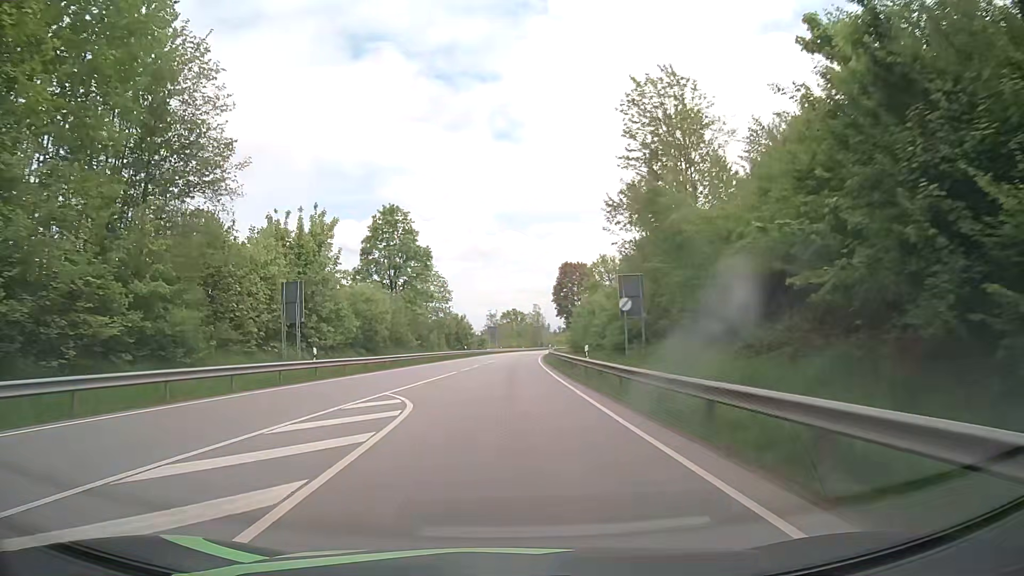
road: primary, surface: asphalt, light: Day
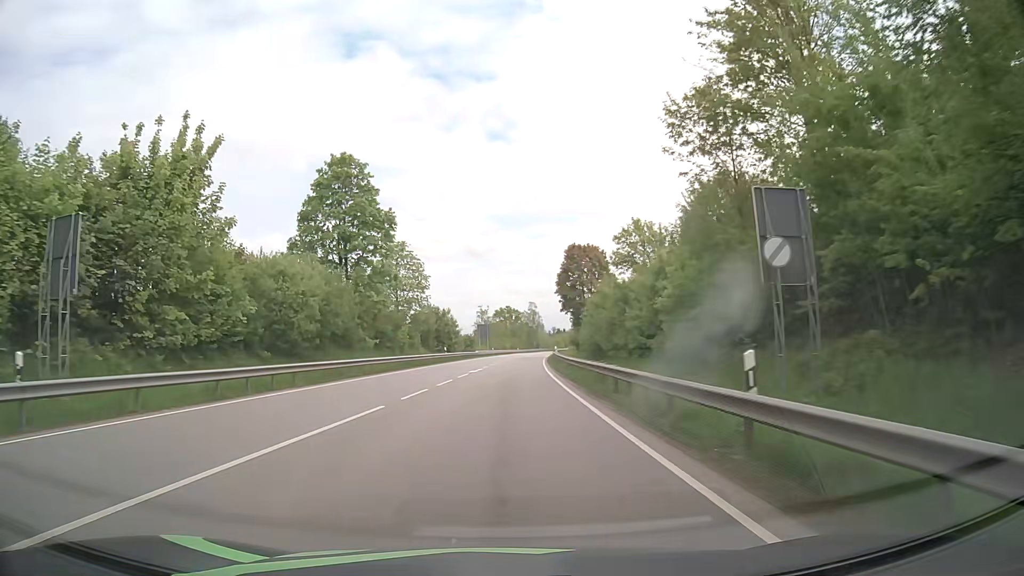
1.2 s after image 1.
(+0.1, +18.7) m; +1°
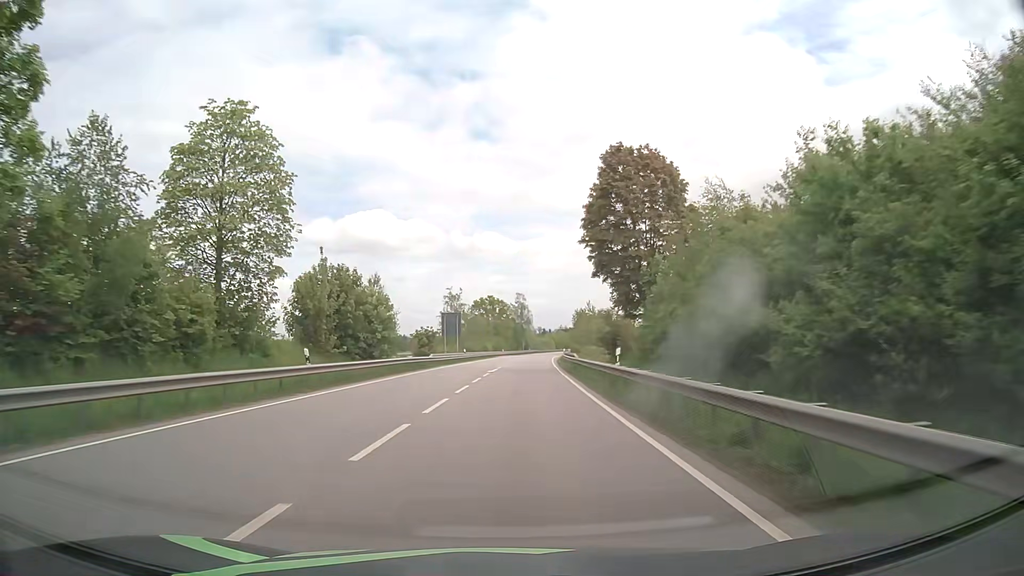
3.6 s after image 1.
(+0.4, +39.7) m; +2°
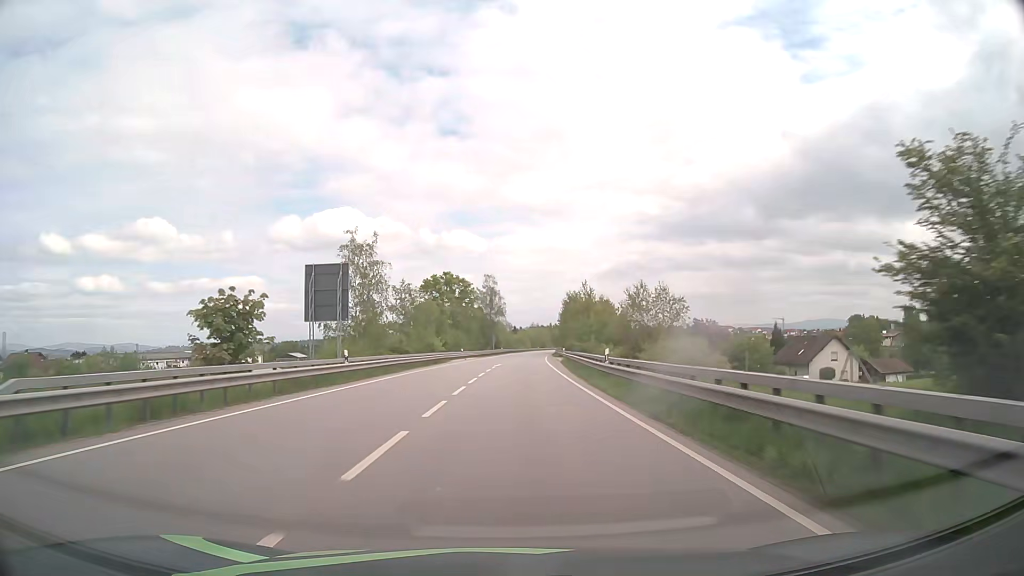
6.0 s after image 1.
(+0.6, +43.4) m; +2°
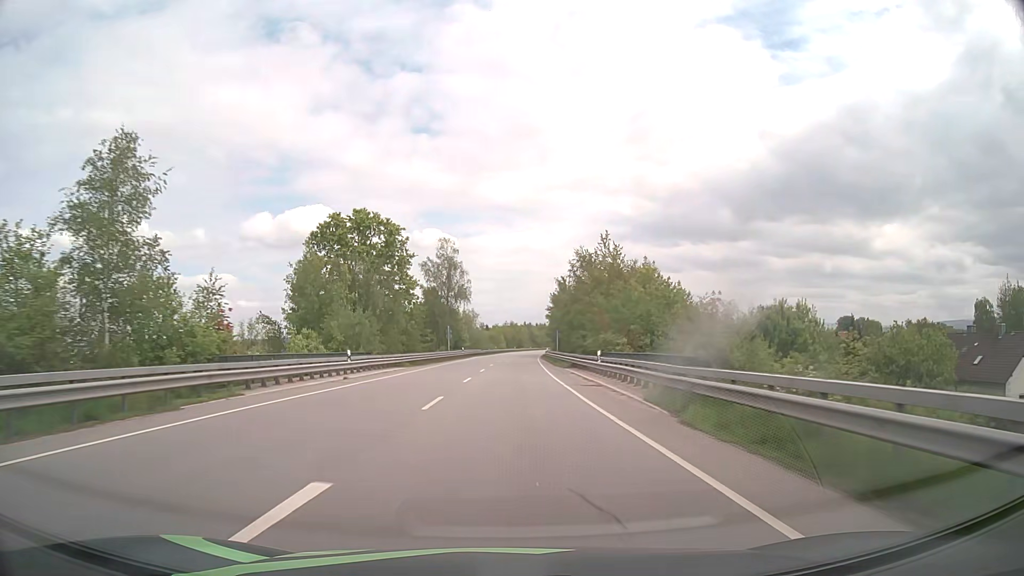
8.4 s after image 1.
(+1.1, +47.2) m; +3°
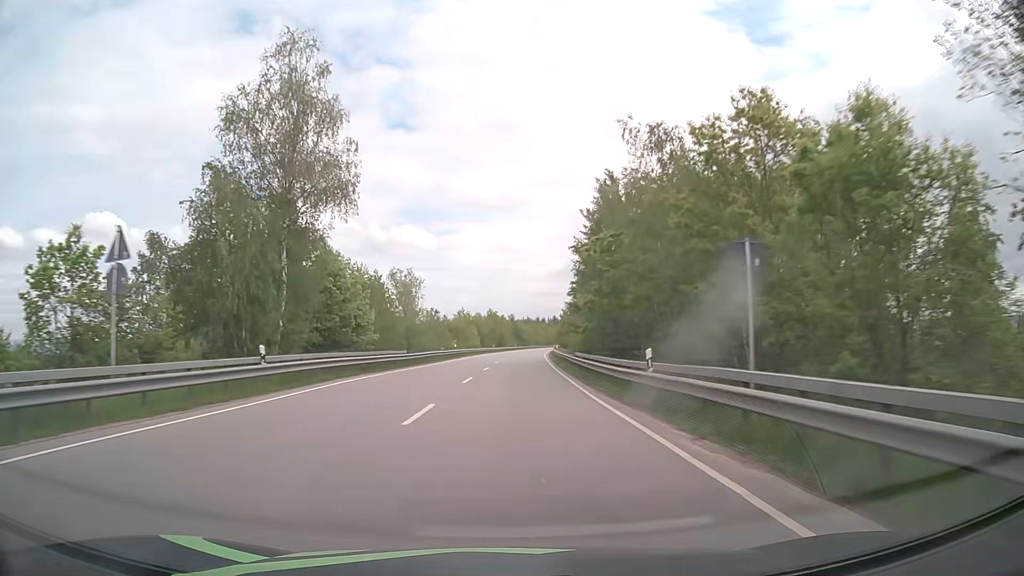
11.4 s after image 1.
(+0.9, +64.0) m; +2°
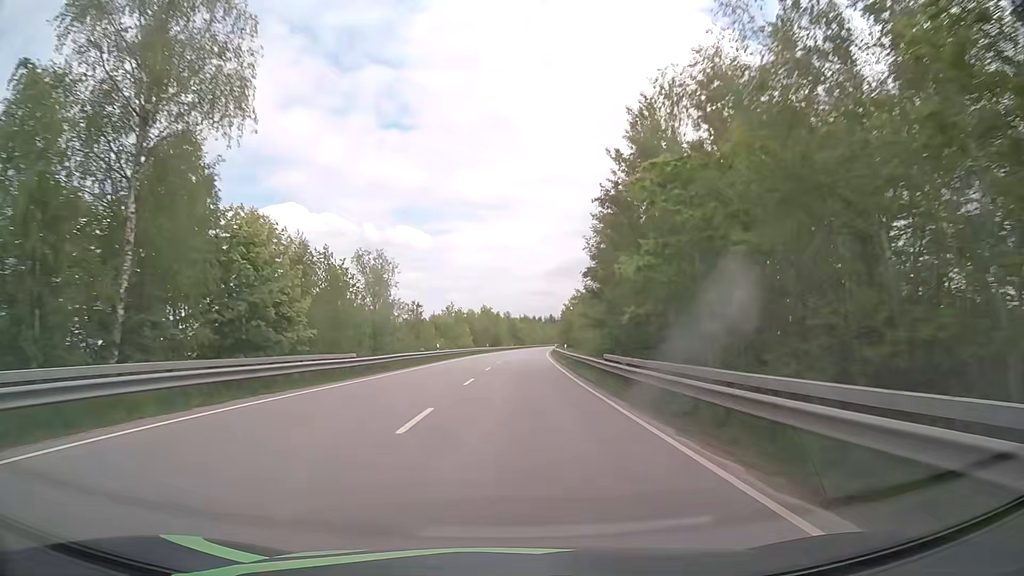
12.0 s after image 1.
(0.0, +13.4) m; 0°
